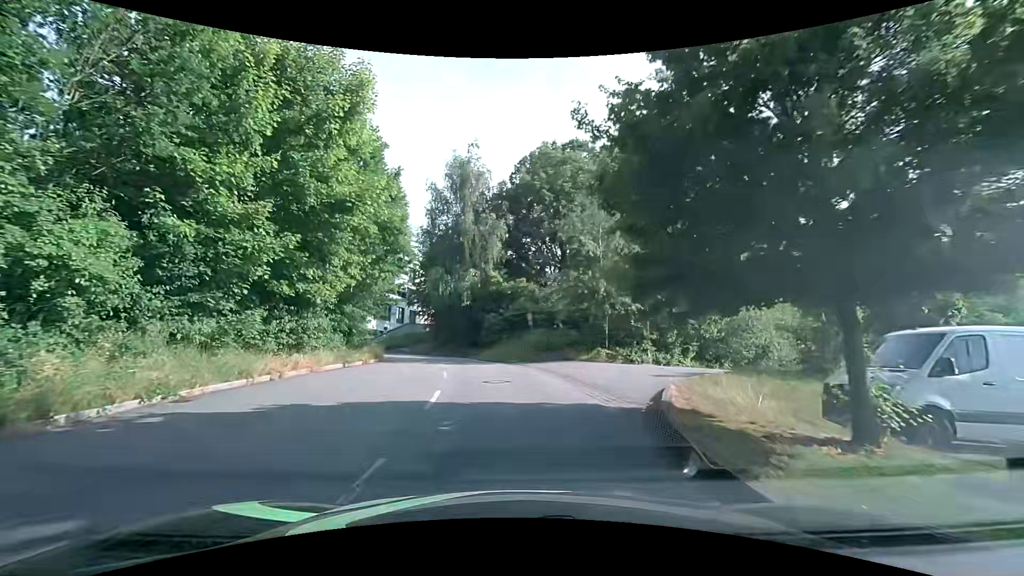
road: residential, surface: asphalt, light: Day
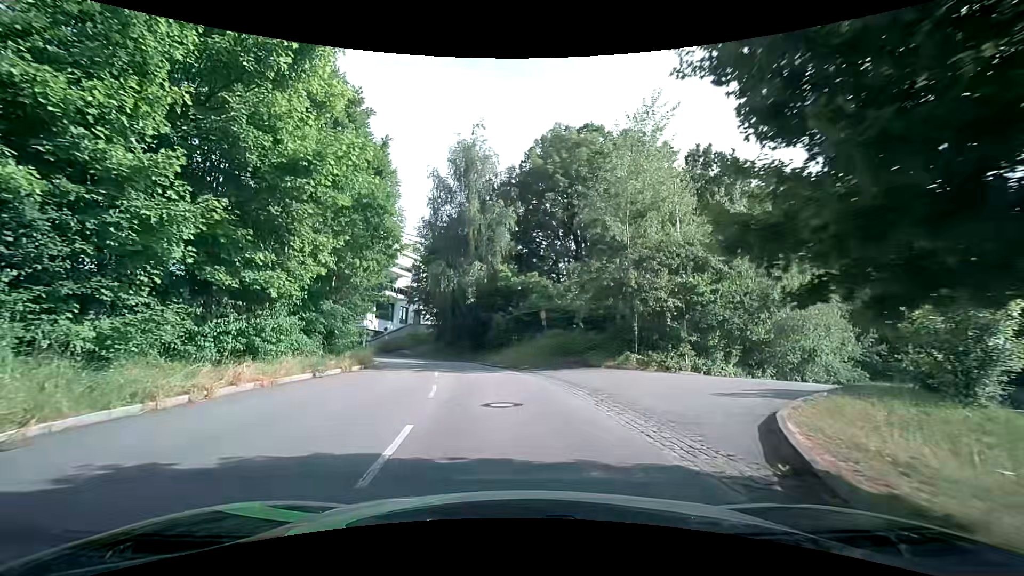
(-0.1, +4.1) m; -2°
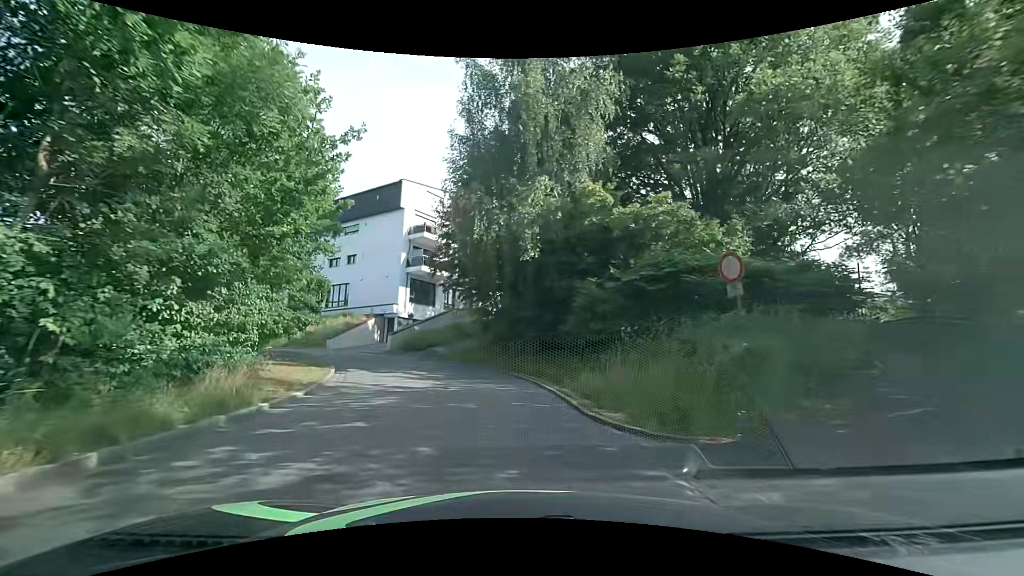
(-0.9, +16.7) m; -7°
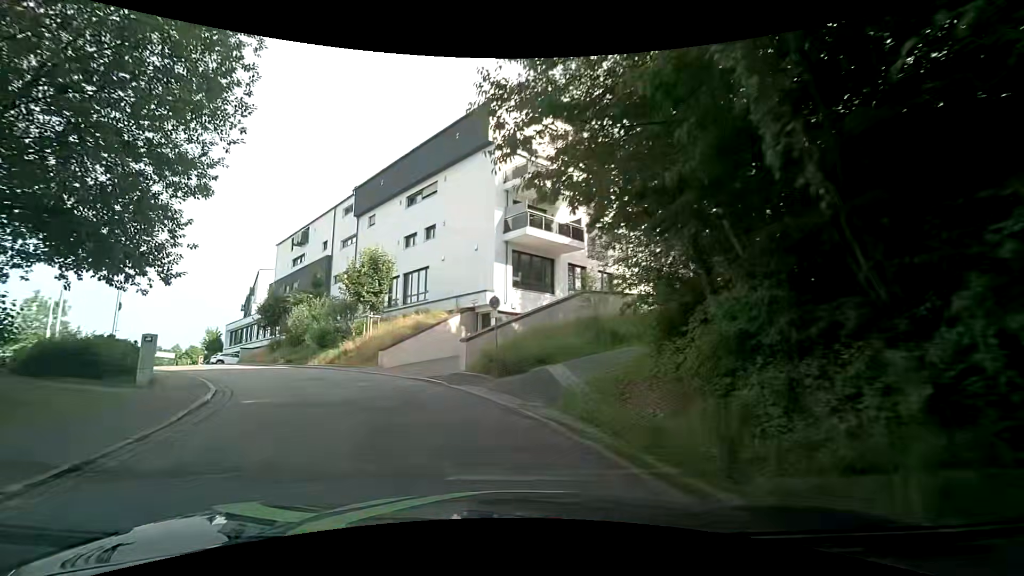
(-1.6, +17.3) m; -15°
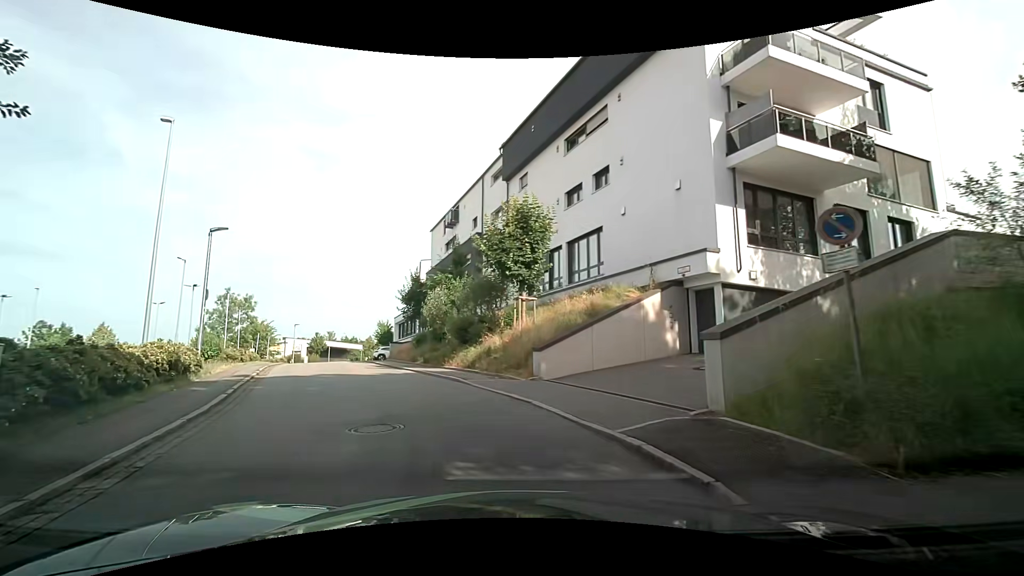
(-1.6, +9.7) m; -18°
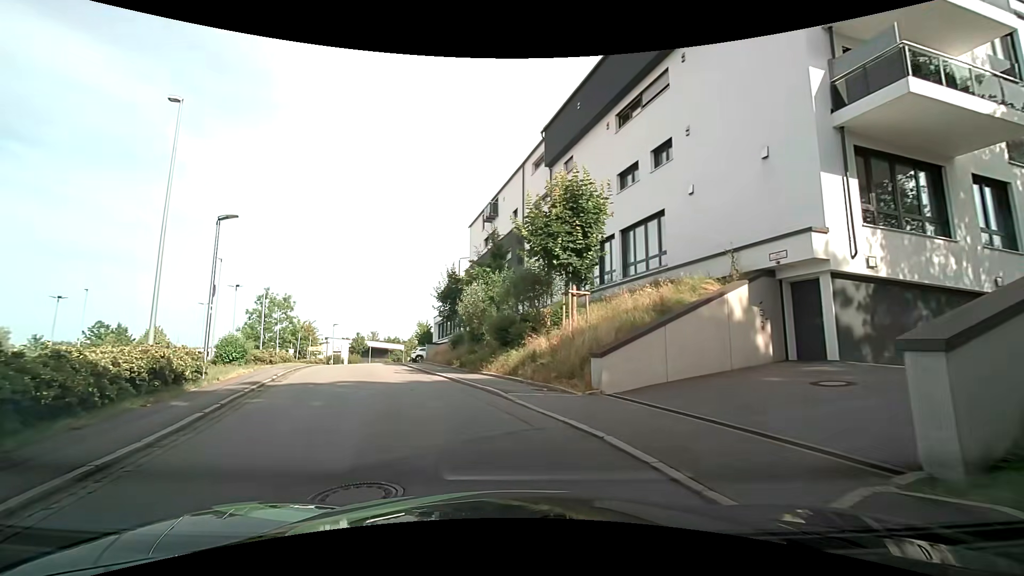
(-0.1, +2.9) m; -5°
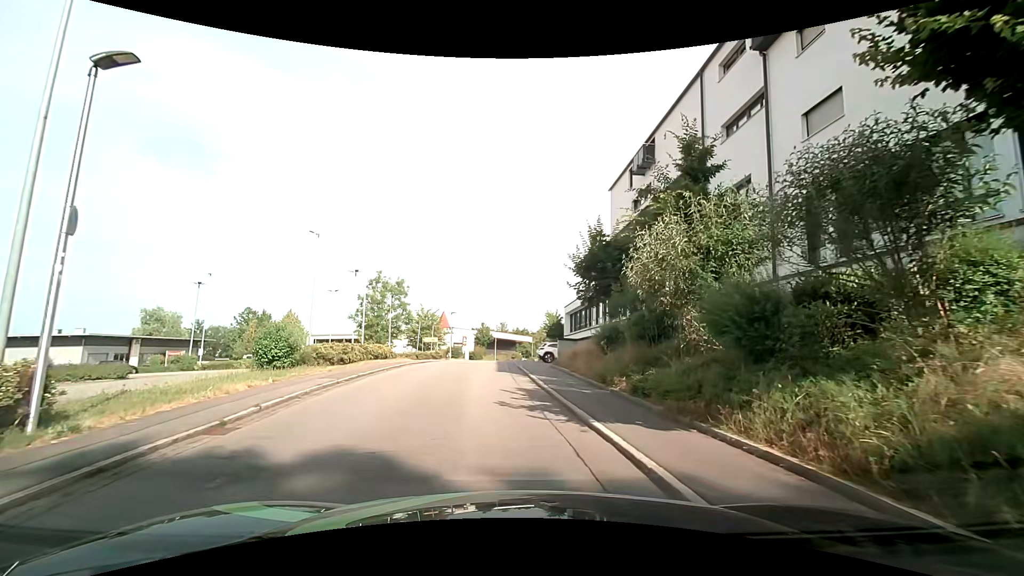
(-1.9, +11.0) m; -16°
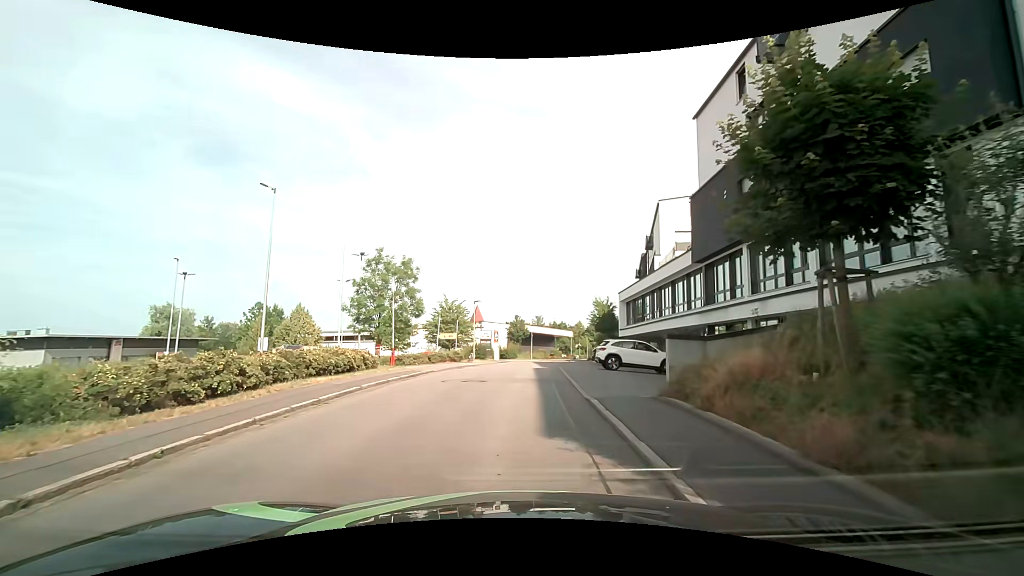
(-0.7, +12.5) m; -5°
